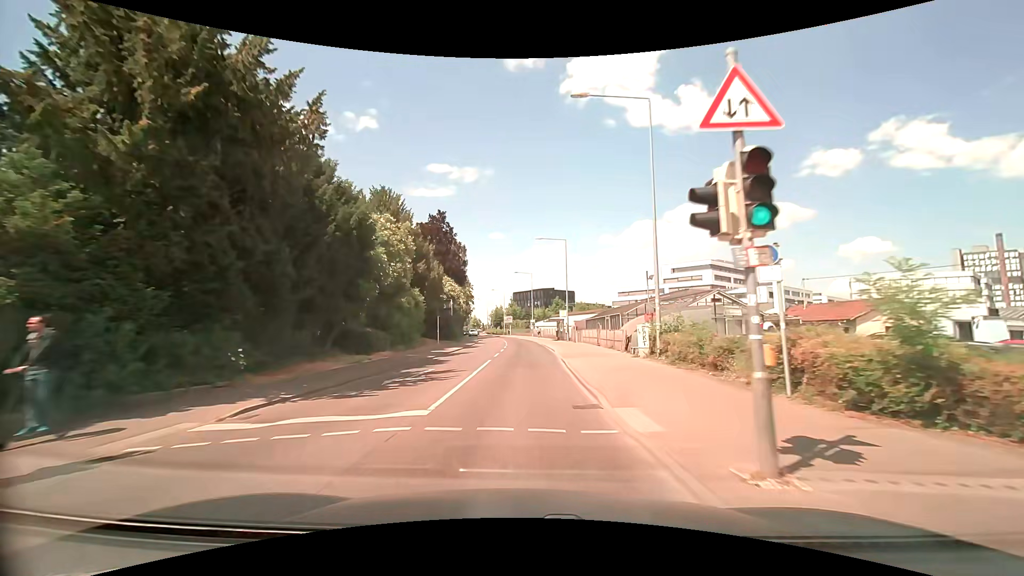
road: tertiary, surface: asphalt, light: Day
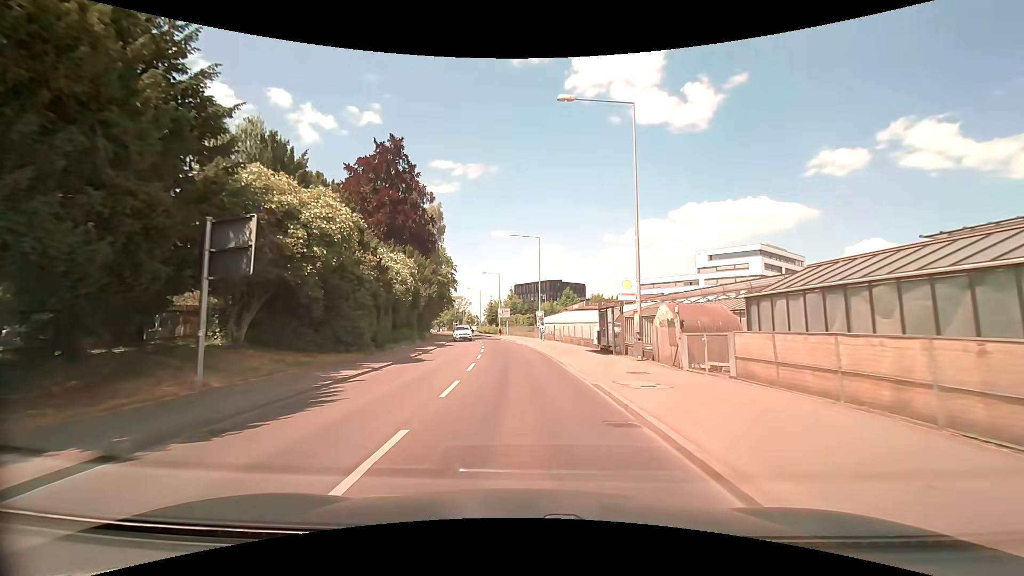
(-0.1, +33.5) m; 0°
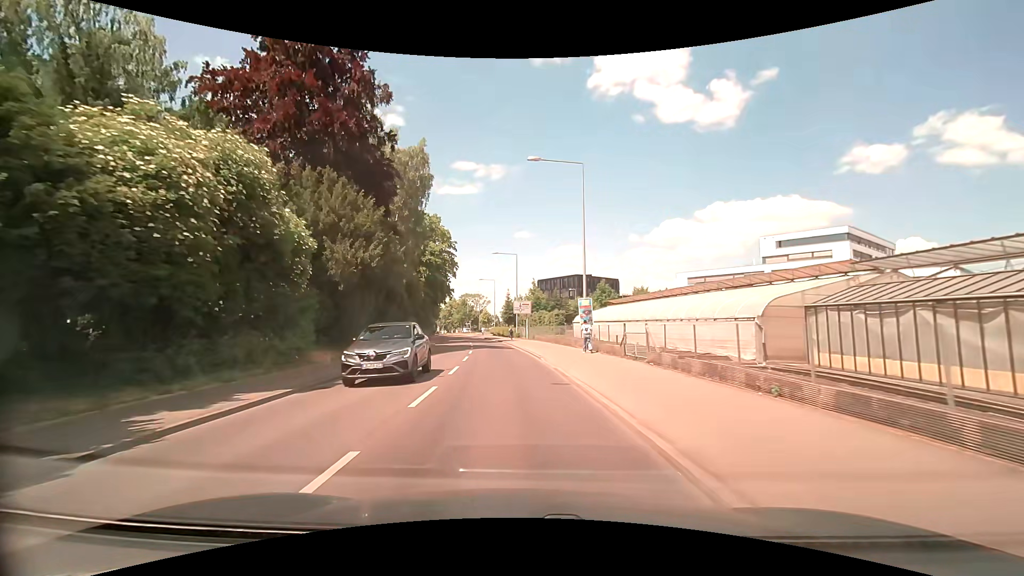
(-0.5, +25.3) m; -2°
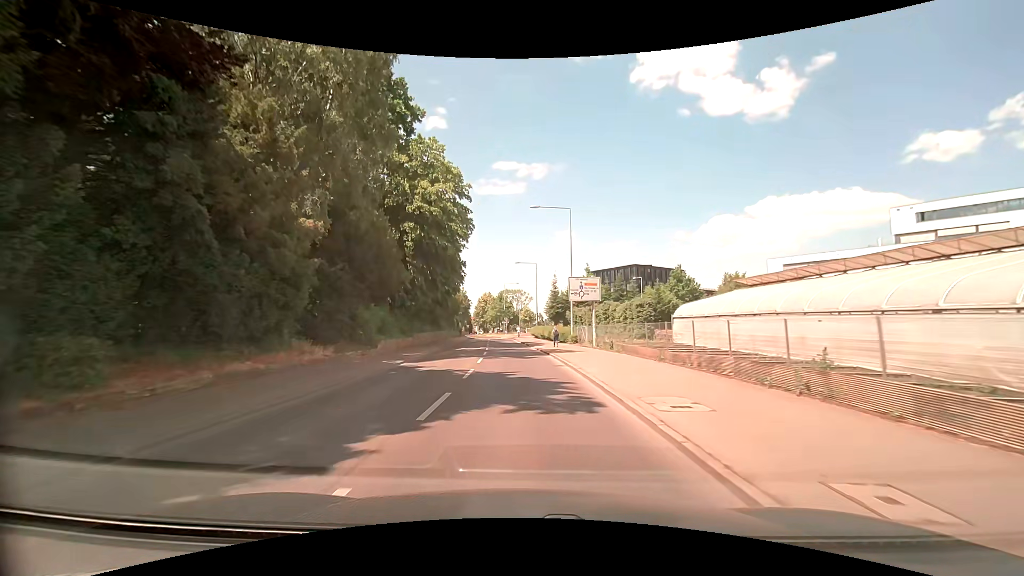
(-1.4, +25.5) m; -5°
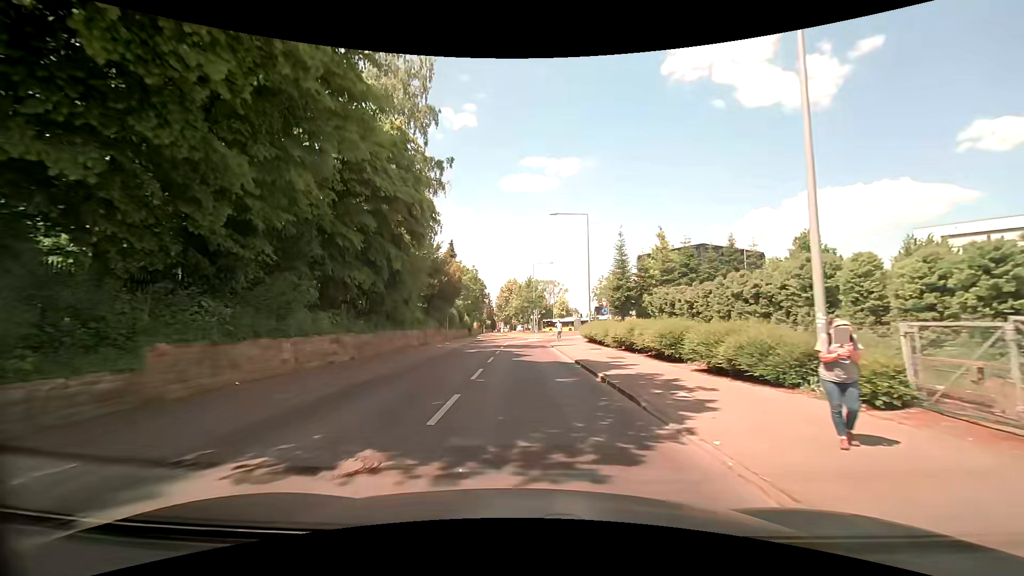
(-1.3, +30.6) m; -4°
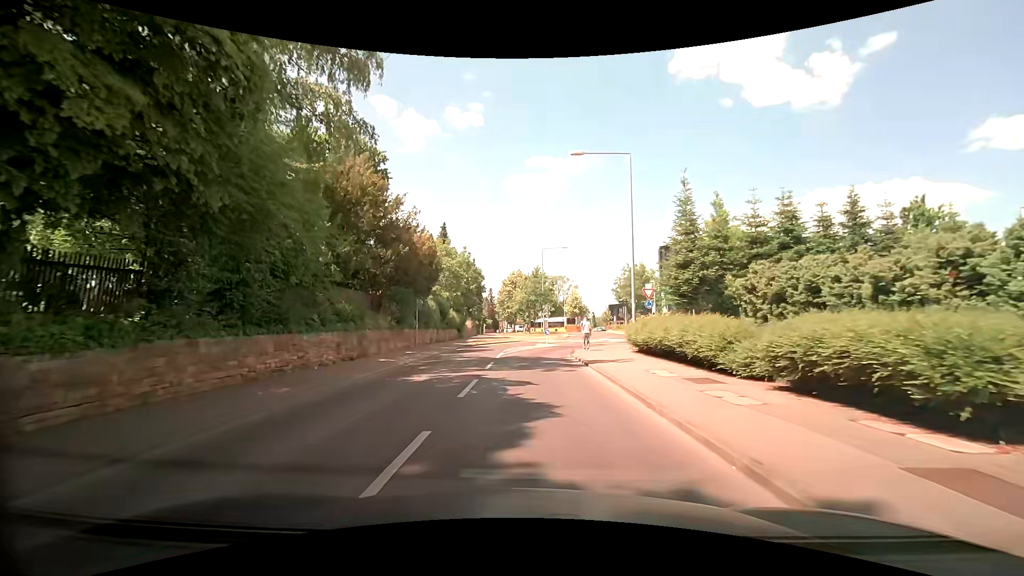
(-0.1, +15.3) m; 0°
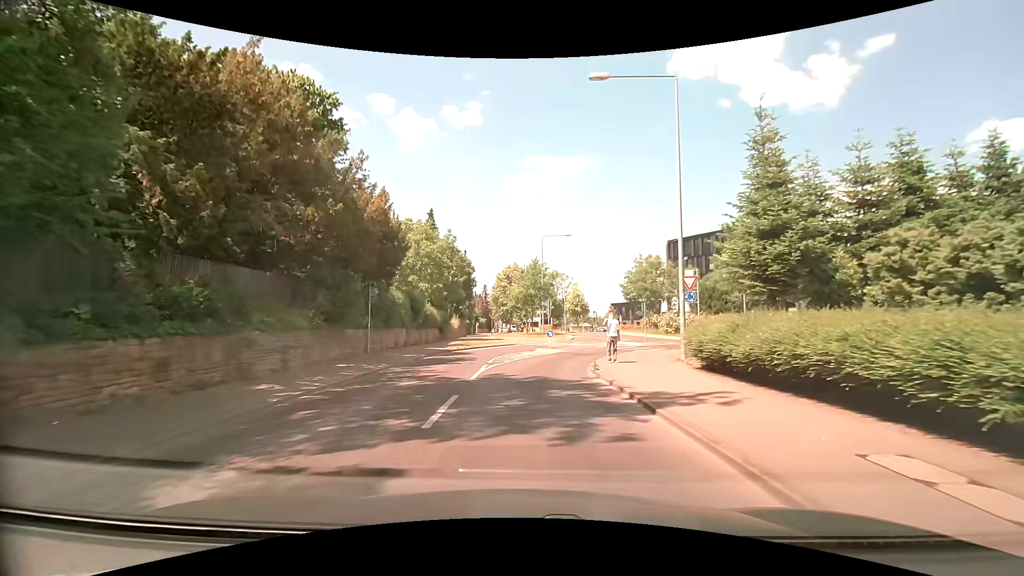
(-0.1, +8.9) m; 0°
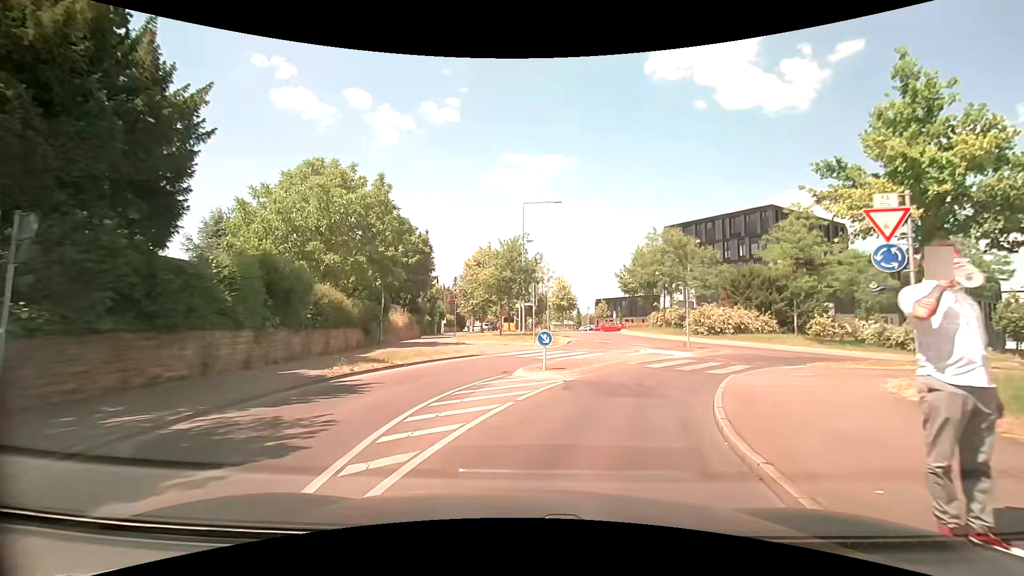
(+0.1, +14.7) m; +3°
